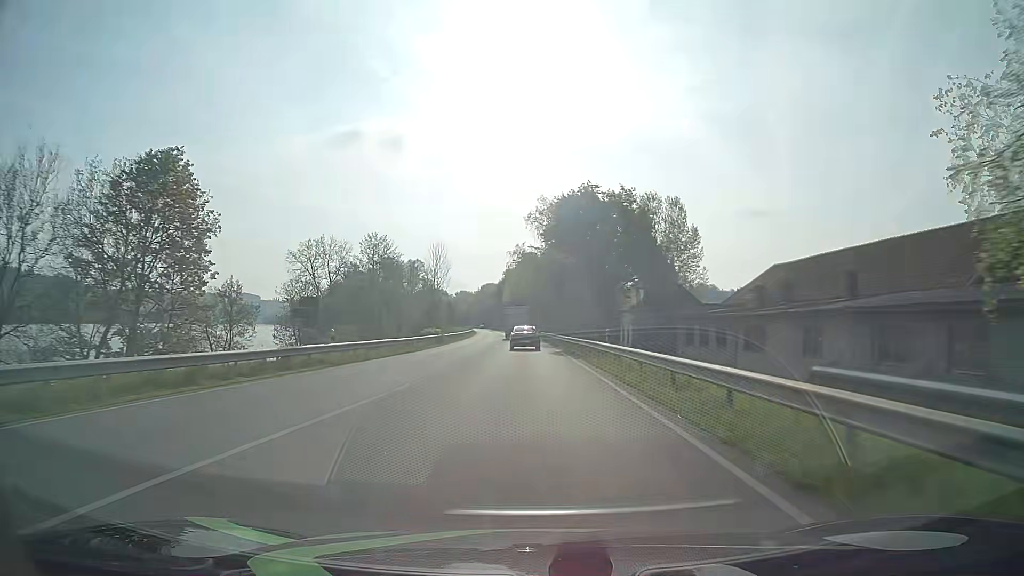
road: primary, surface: asphalt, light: Day
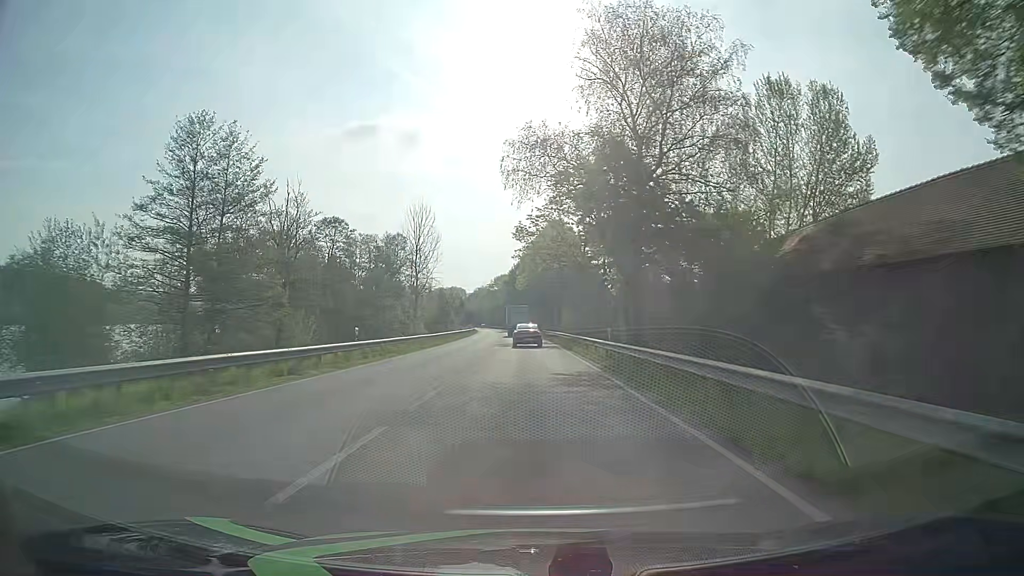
(-0.3, +51.8) m; -1°
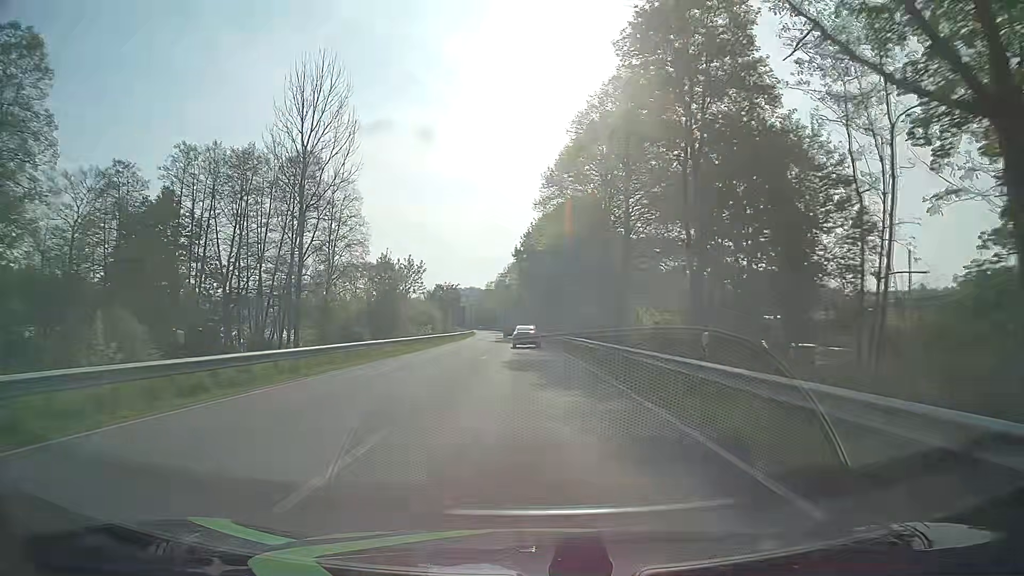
(-1.5, +66.8) m; -2°
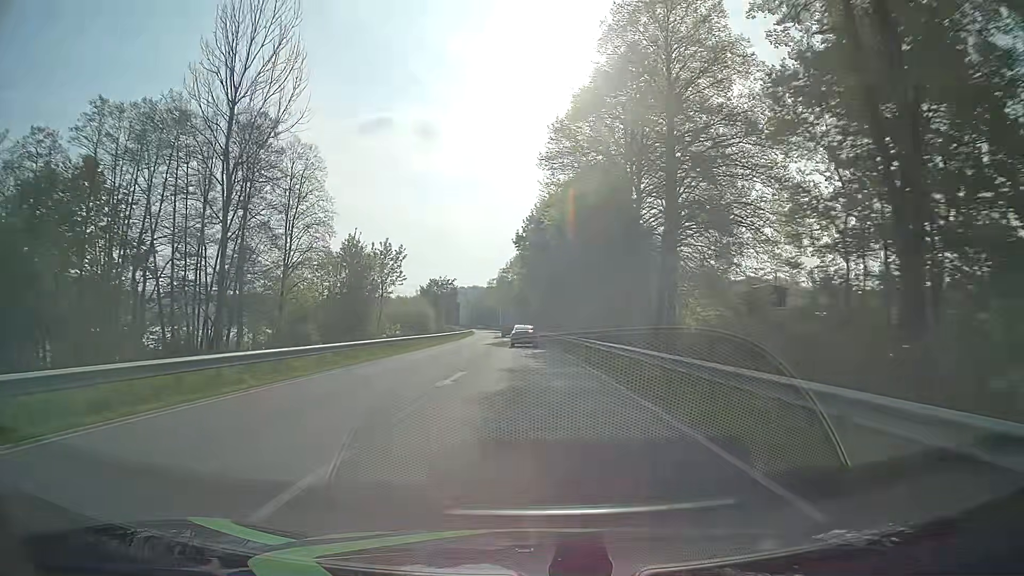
(0.0, +13.7) m; 0°
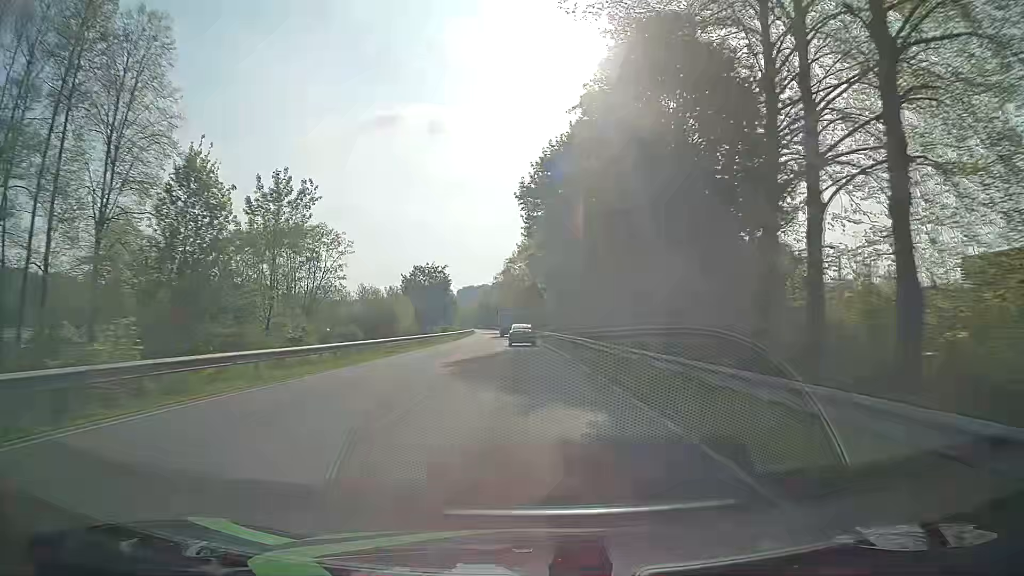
(-0.1, +27.7) m; -1°
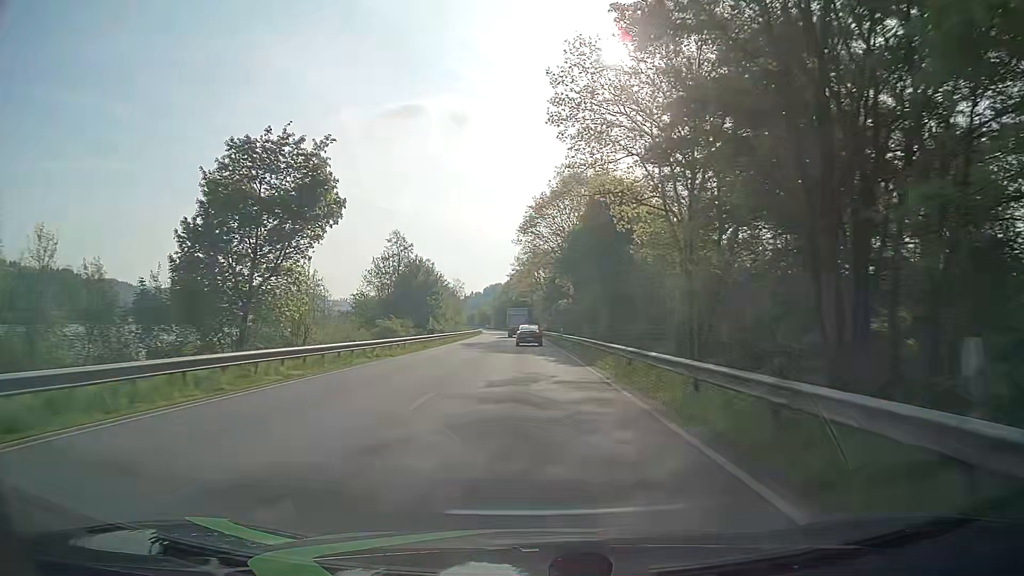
(-1.8, +71.3) m; -3°
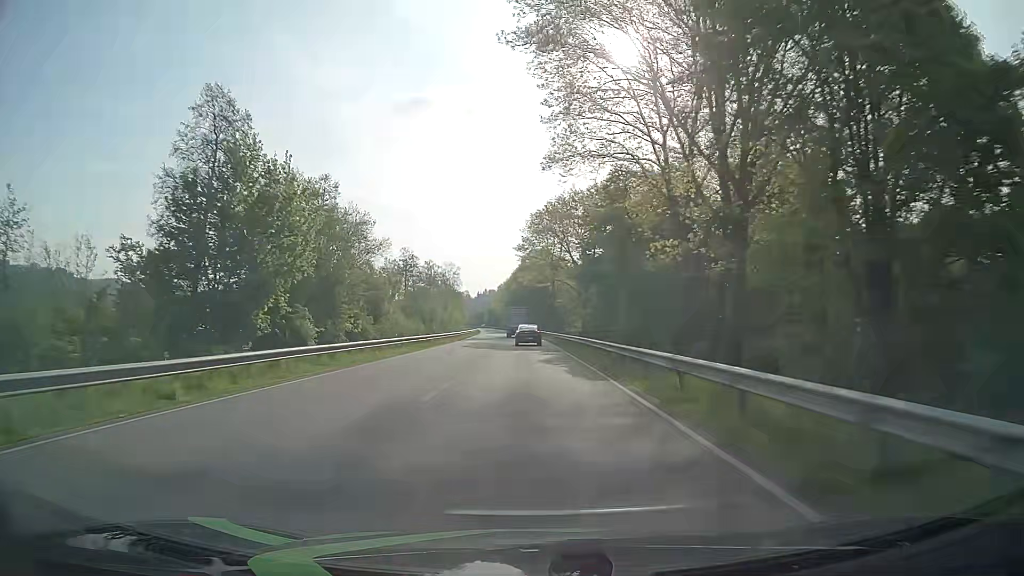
(-0.8, +58.9) m; -2°
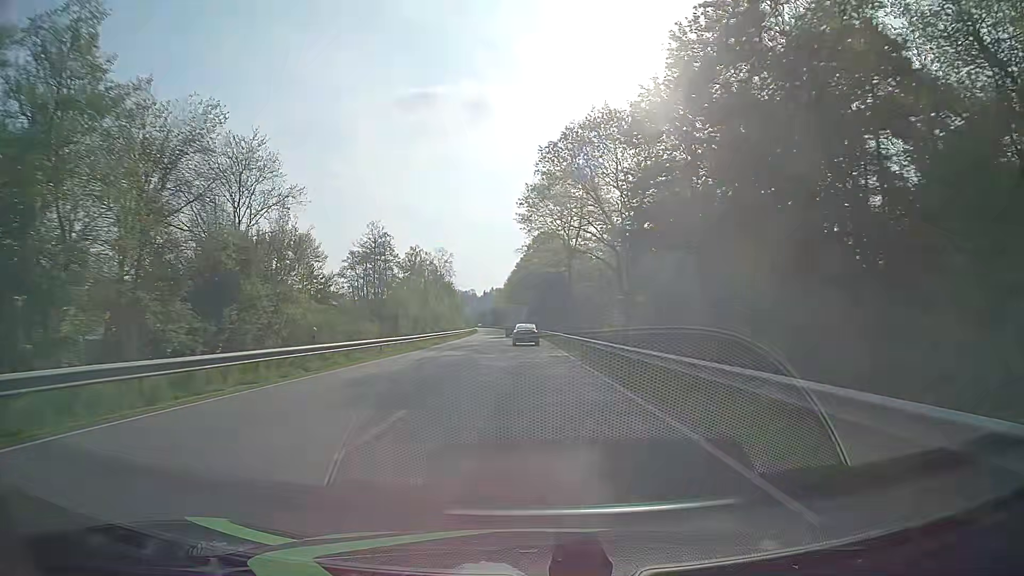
(-0.1, +29.6) m; 0°
(0, +10) (0, +20) (0, +30) (0, +40) (-1, +50) (-1, +60) (-1, +70) (-2, +80) (-2, +90) (-3, +100) m
